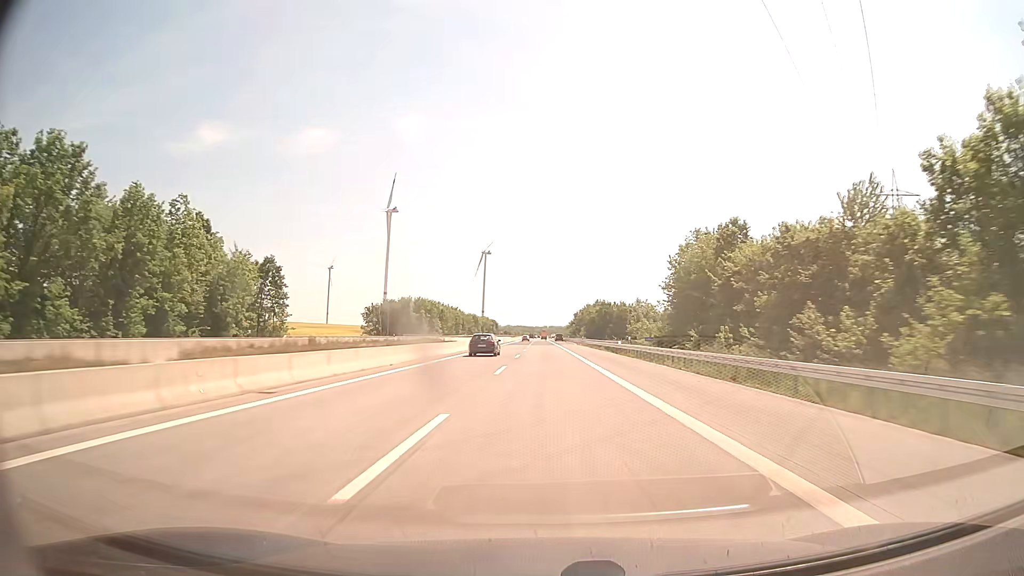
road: motorway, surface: asphalt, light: Day
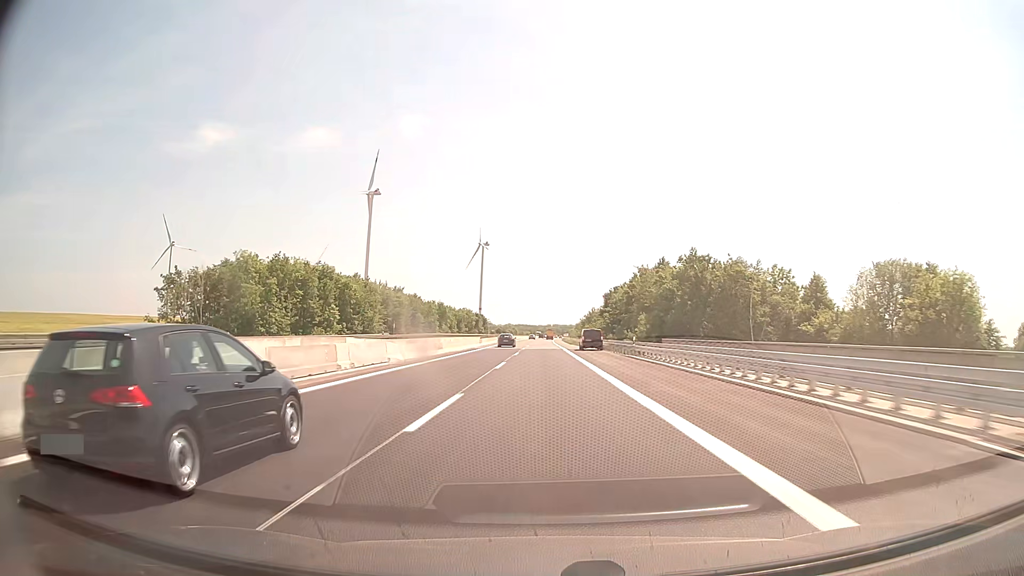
(-0.2, +103.8) m; 0°
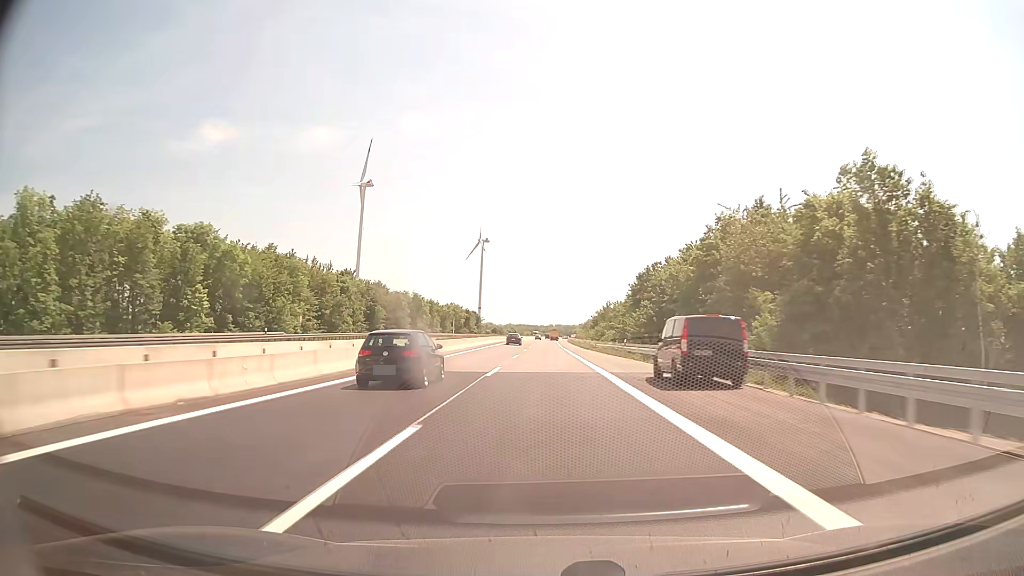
(-0.1, +41.6) m; 0°
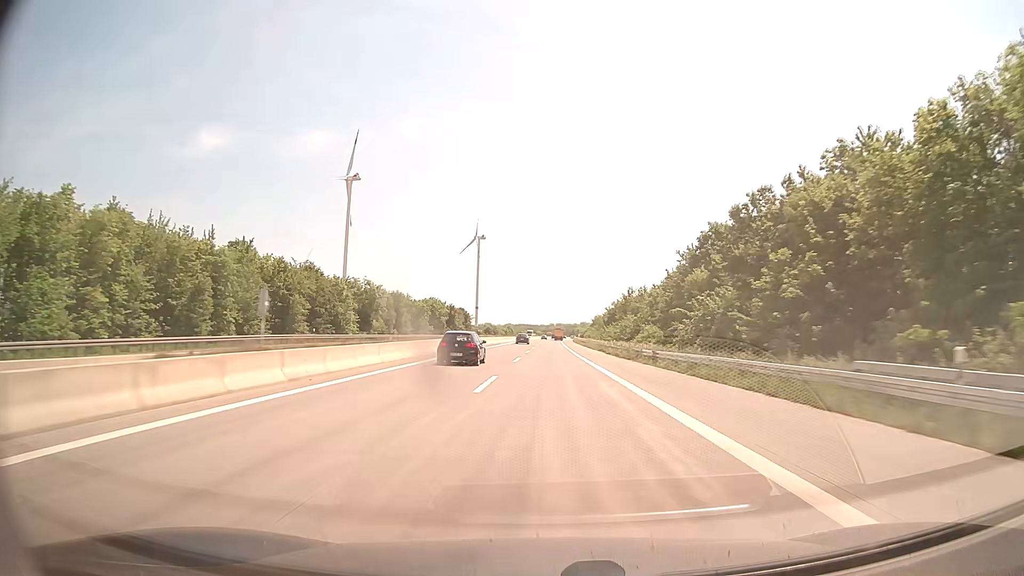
(0.0, +41.5) m; 0°
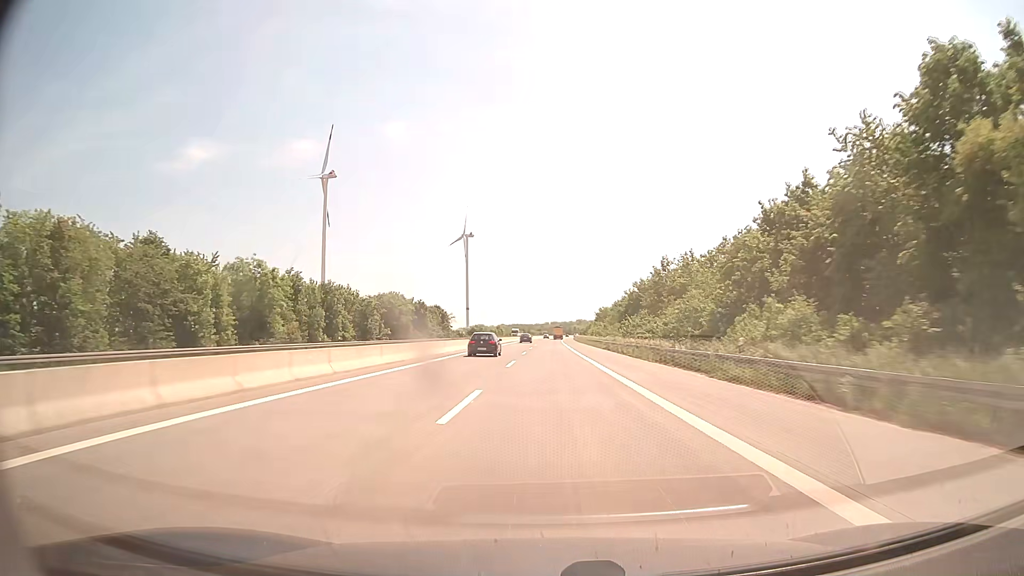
(+0.1, +41.5) m; 0°
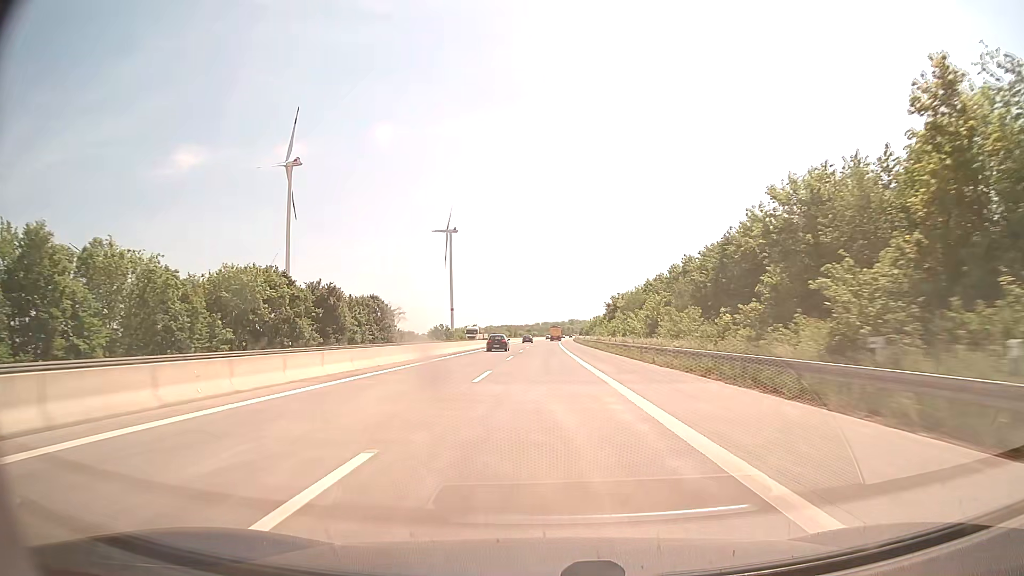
(+0.5, +62.4) m; +1°
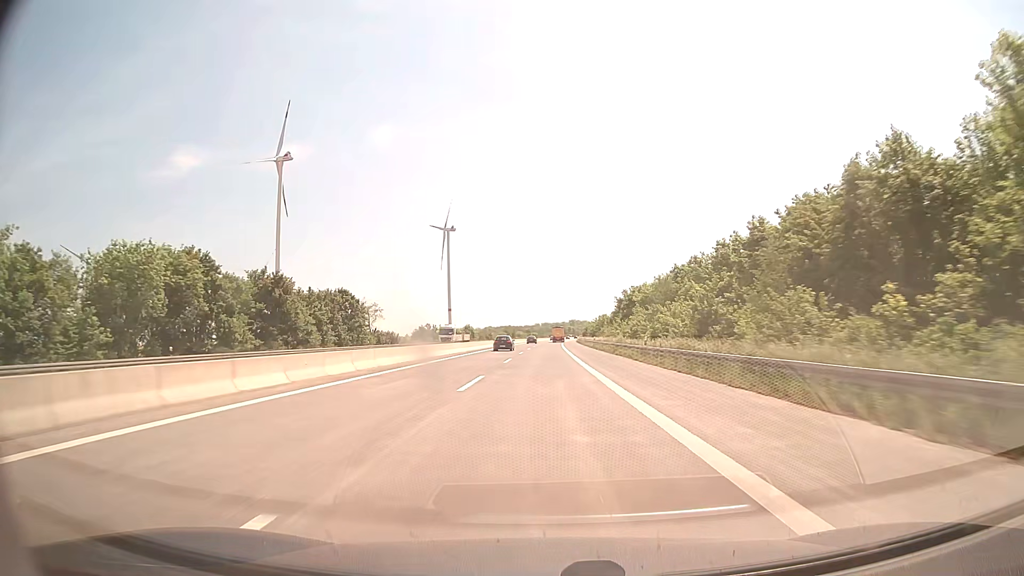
(0.0, +20.8) m; 0°
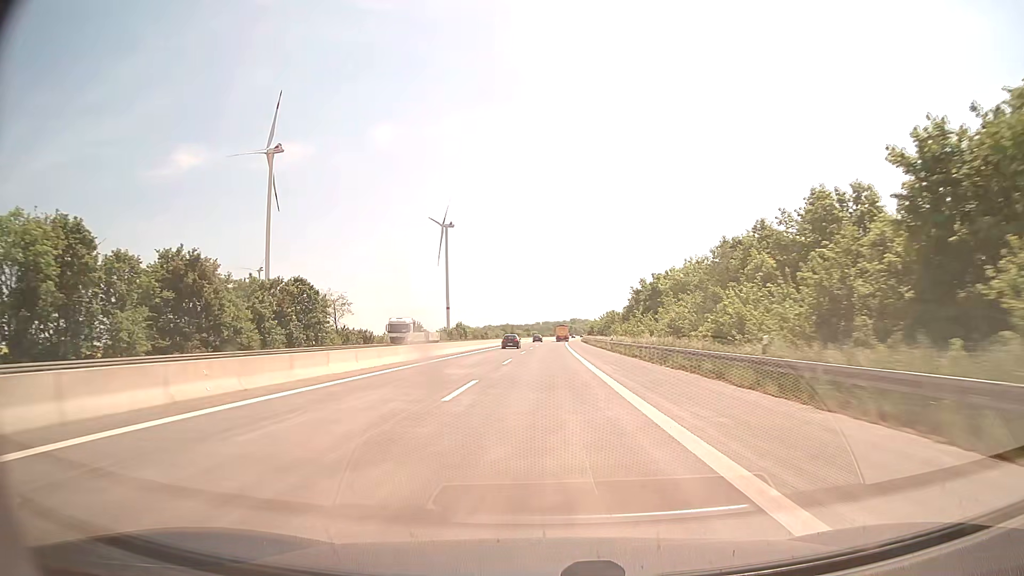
(0.0, +20.8) m; 0°
(0, +10) (0, +20) (0, +30) (0, +40) (0, +50) (0, +60) (0, +70) (0, +80) (0, +90) (0, +100) m
